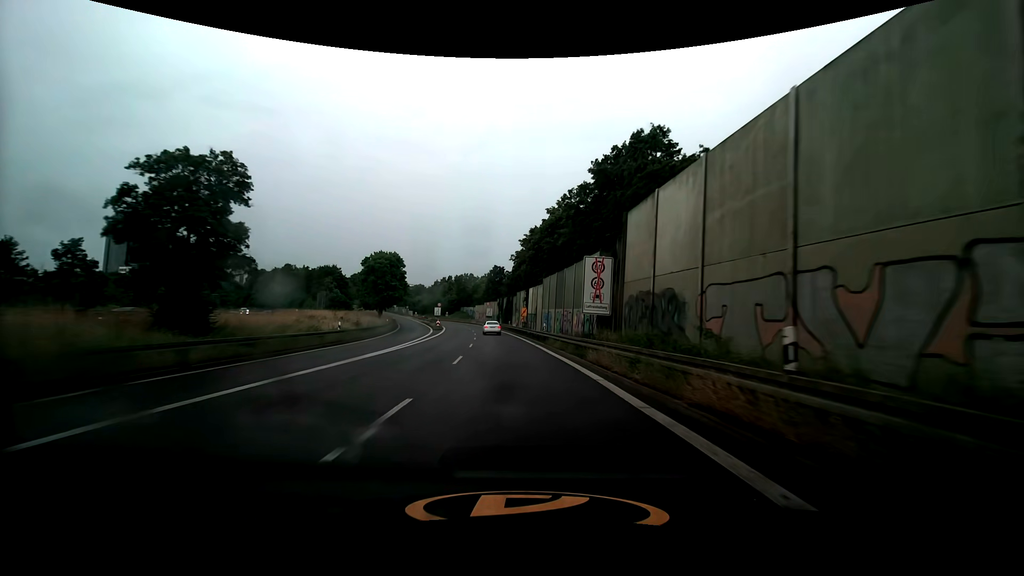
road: trunk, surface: asphalt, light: Day
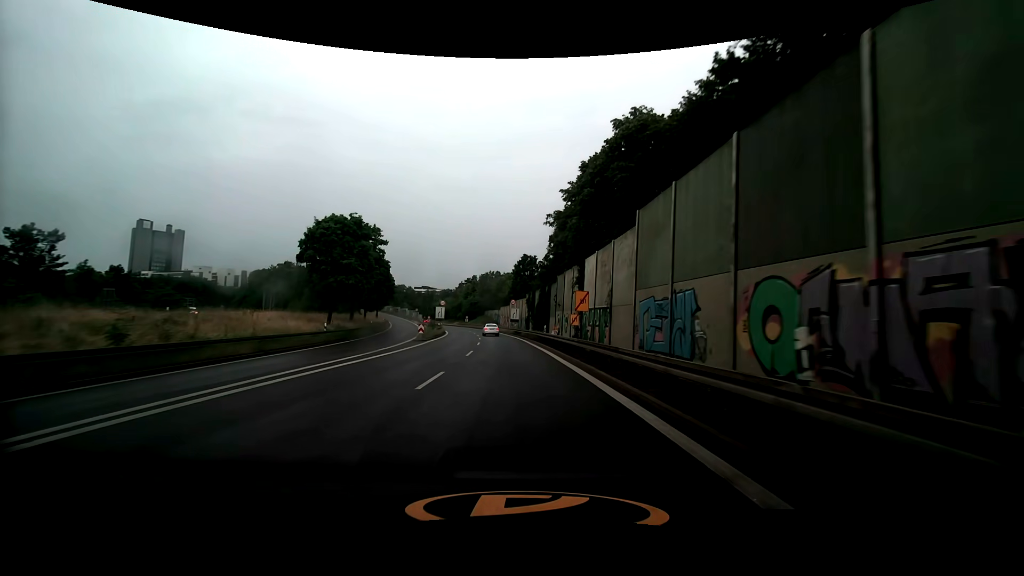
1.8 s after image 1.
(-1.2, +30.7) m; -4°
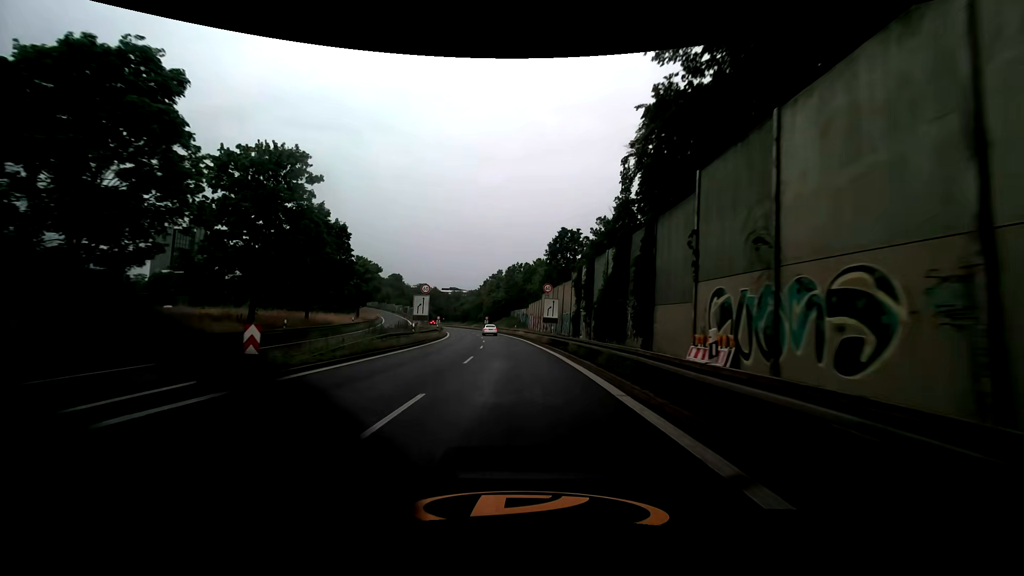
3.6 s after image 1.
(-0.9, +29.2) m; -4°
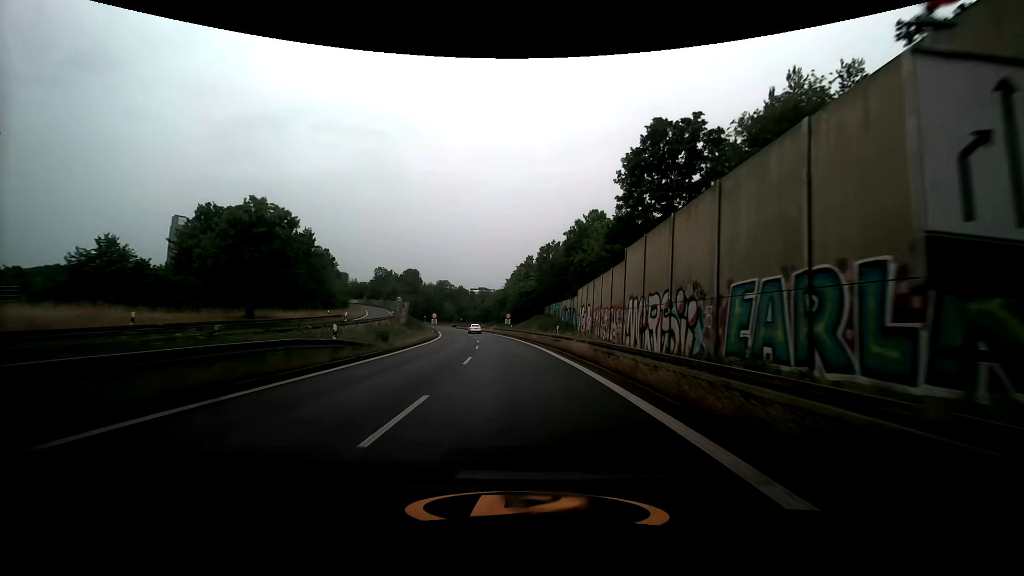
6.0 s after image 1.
(-1.0, +36.4) m; -3°
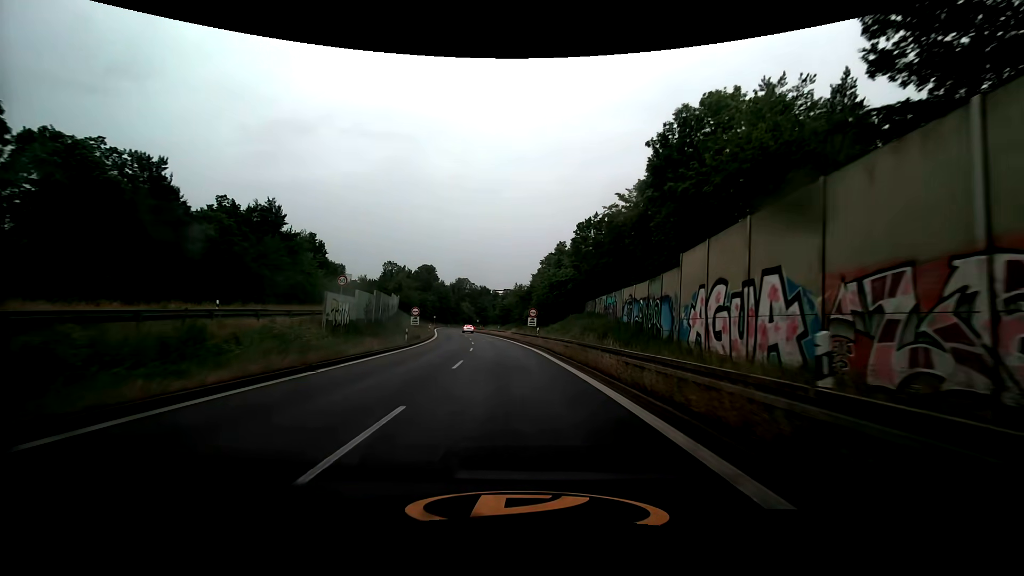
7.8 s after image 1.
(-0.7, +25.4) m; -3°
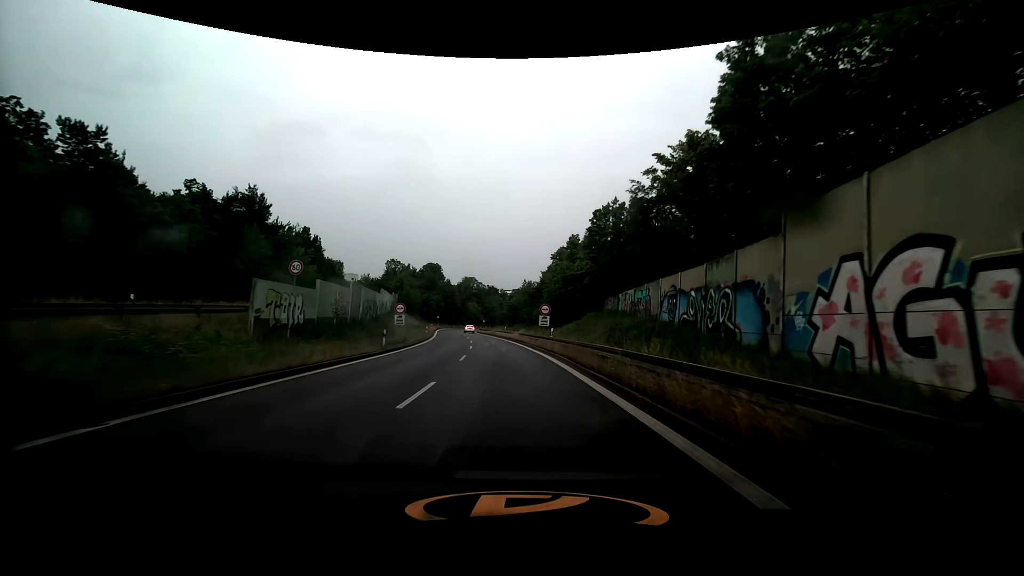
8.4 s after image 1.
(-0.1, +8.2) m; -2°
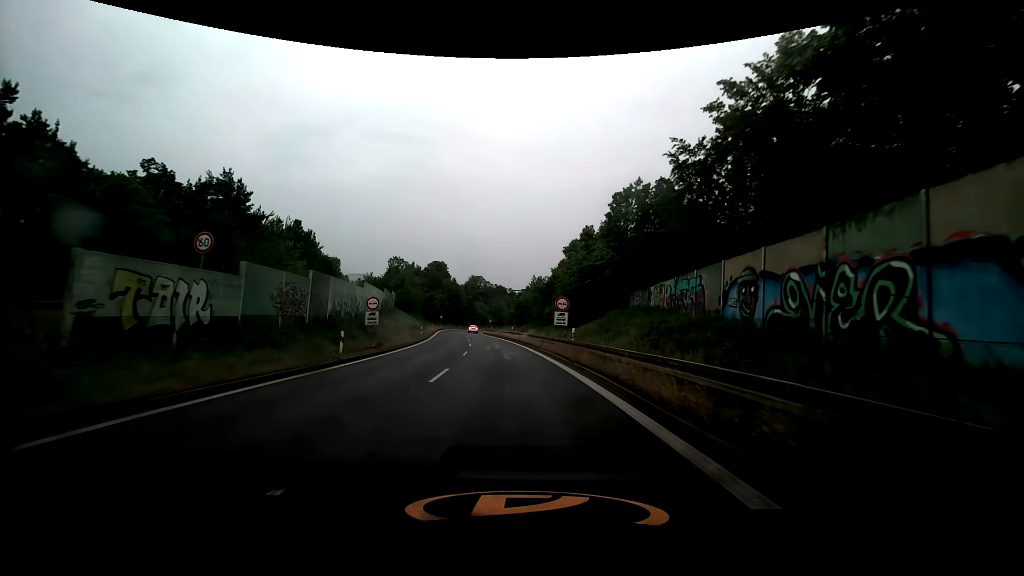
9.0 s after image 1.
(0.0, +8.2) m; 0°
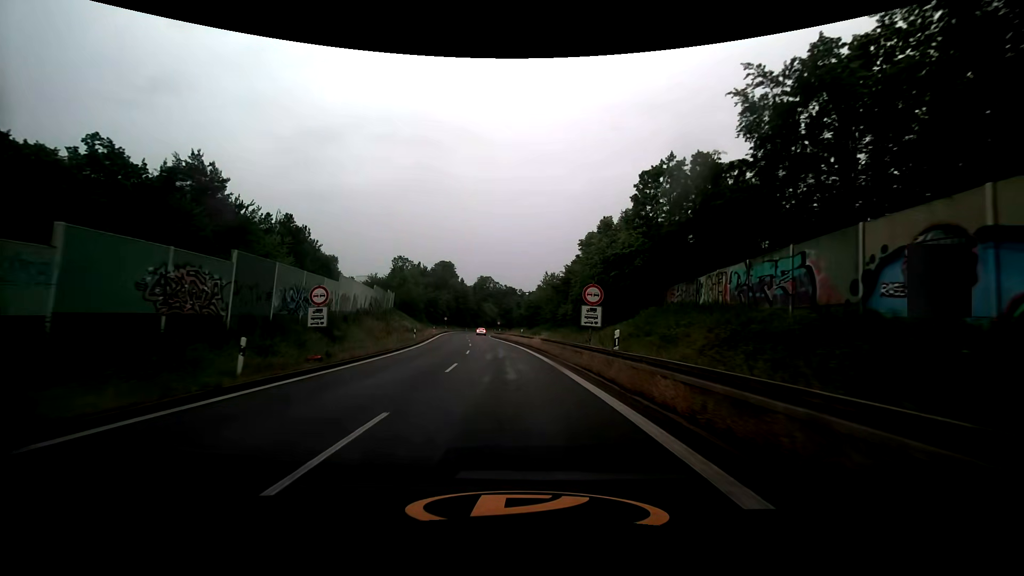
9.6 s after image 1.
(-0.1, +8.3) m; -1°
(0, +10) (-1, +20) (-1, +30) (-2, +40) (-3, +50) (-4, +60) (-6, +70) (-7, +80) (-8, +90) (-9, +100) m
